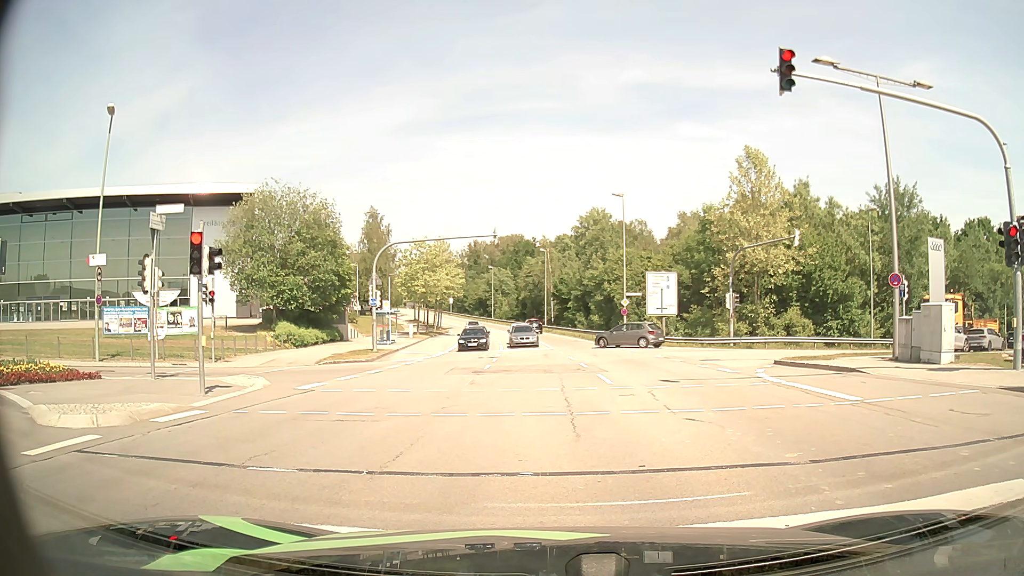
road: secondary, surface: asphalt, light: Day
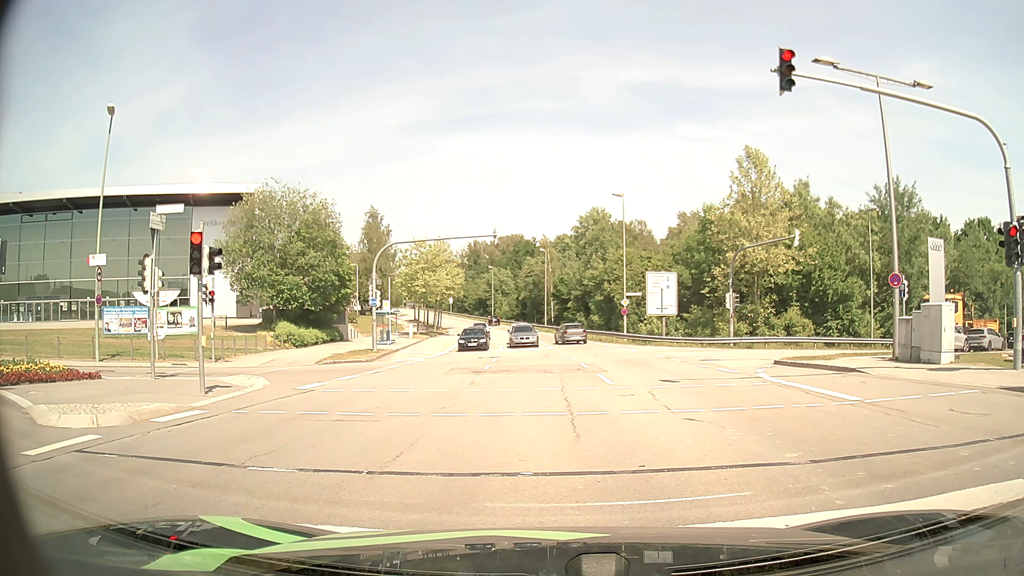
(0.0, 0.0) m; 0°
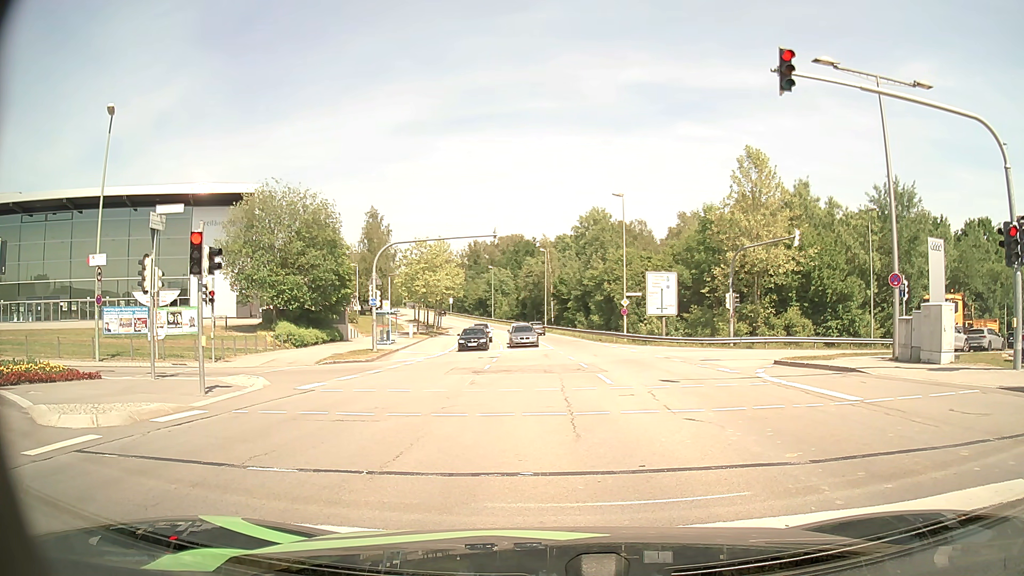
(0.0, 0.0) m; 0°
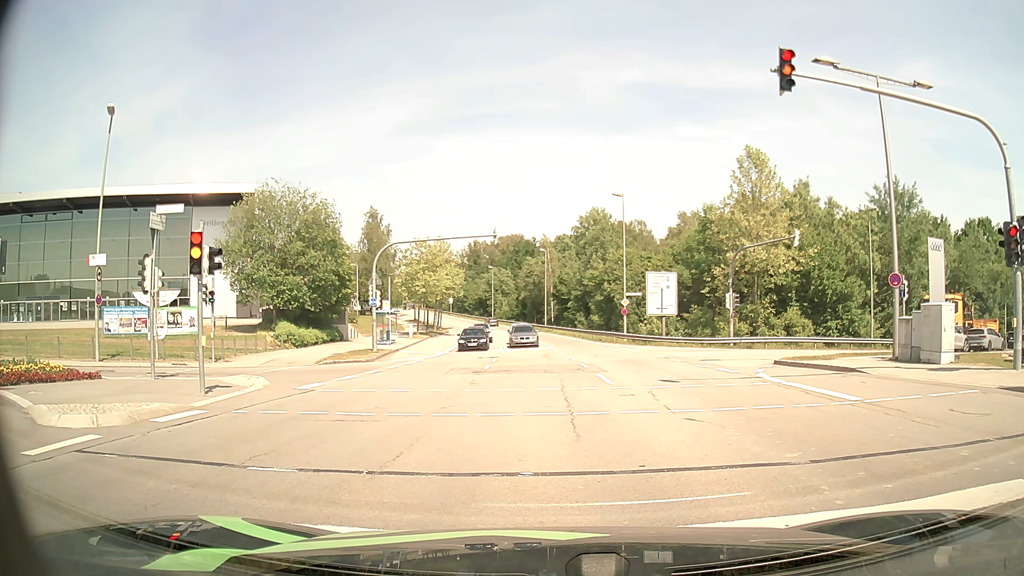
(0.0, 0.0) m; 0°
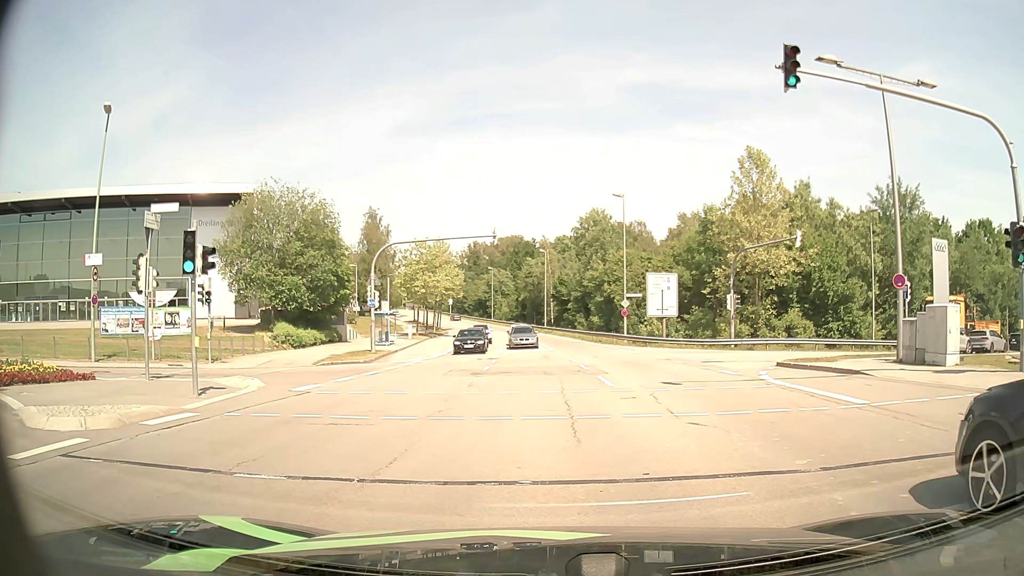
(0.0, +0.3) m; 0°
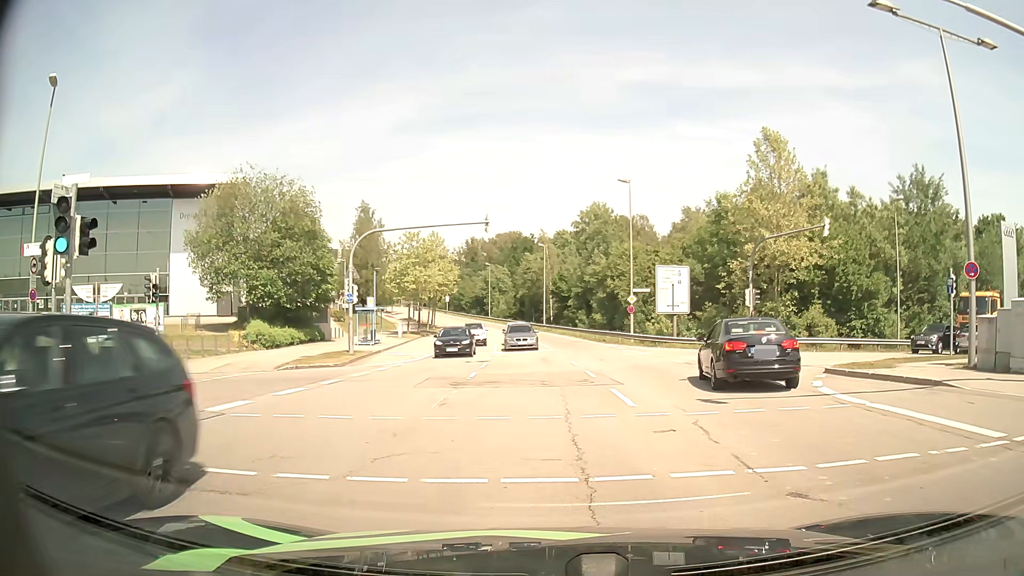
(0.0, +4.1) m; +1°
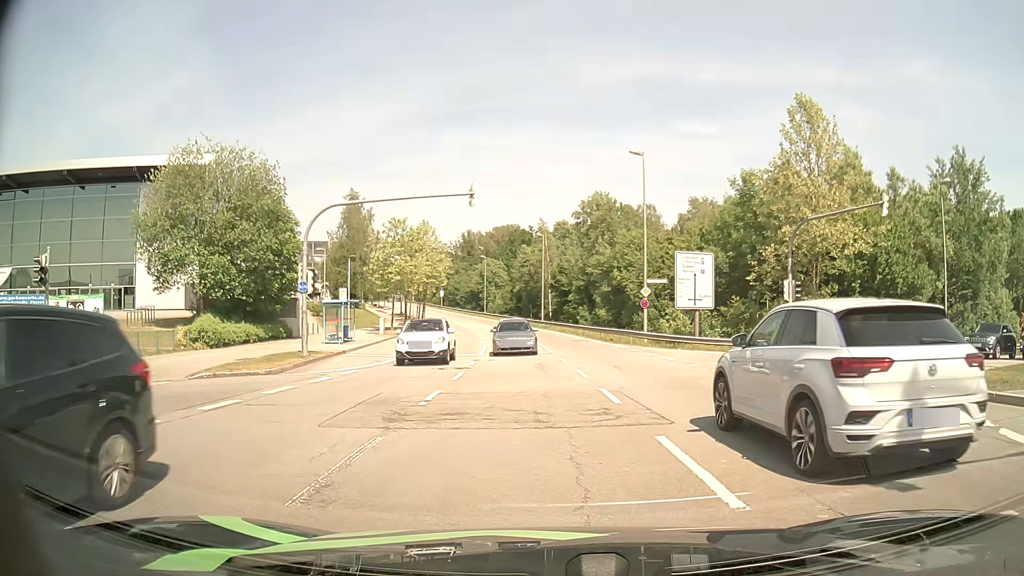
(-0.1, +6.3) m; 0°
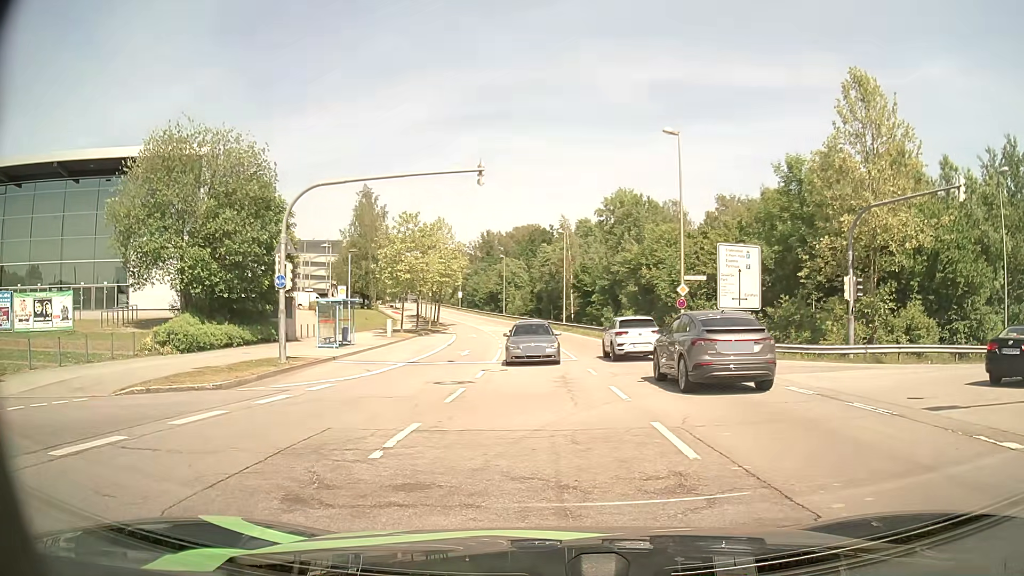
(-0.1, +4.5) m; -3°
(-4, +8) (-14, +7) (-22, +3) (-31, -2) (-40, -7) (-49, -11) (-58, -16) (-67, -21) (-76, -25) (-85, -28) m
